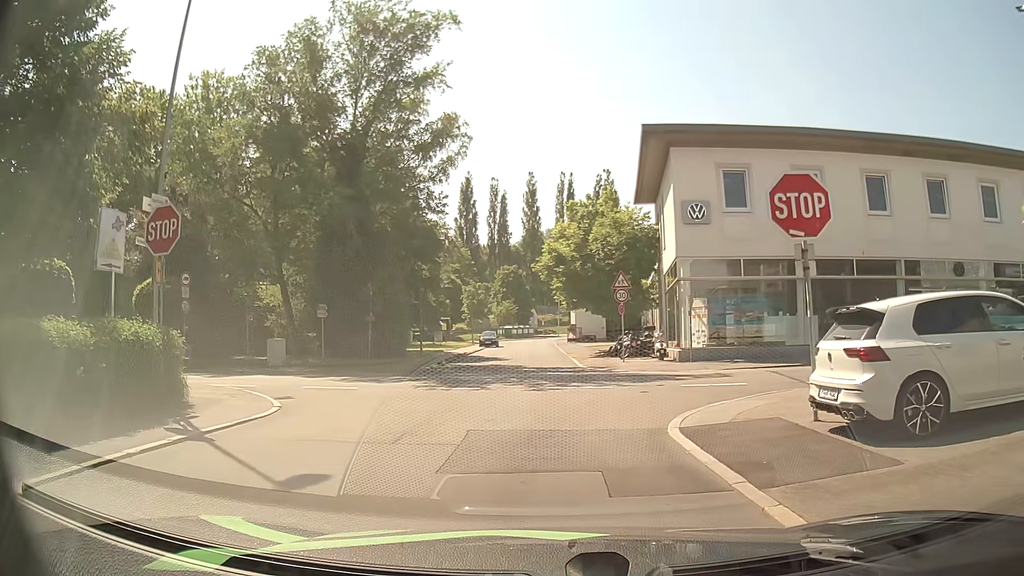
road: residential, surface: asphalt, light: Day
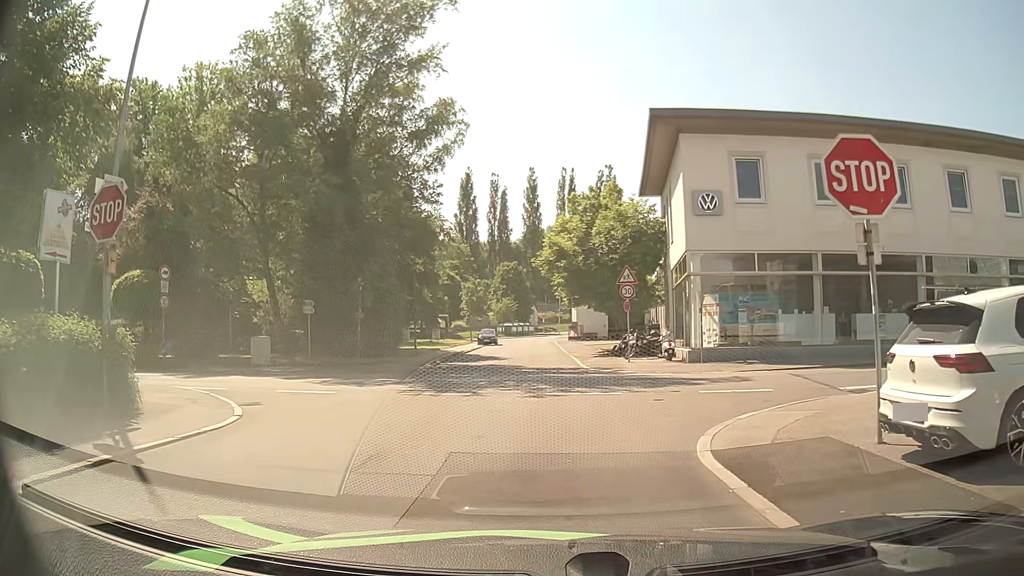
(0.0, +1.8) m; -1°
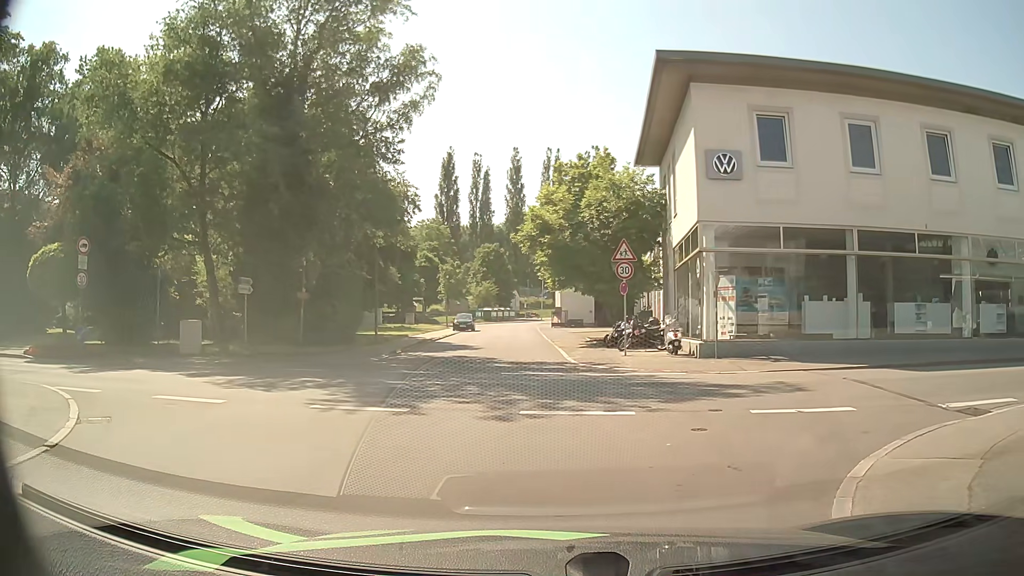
(+0.1, +4.6) m; +3°
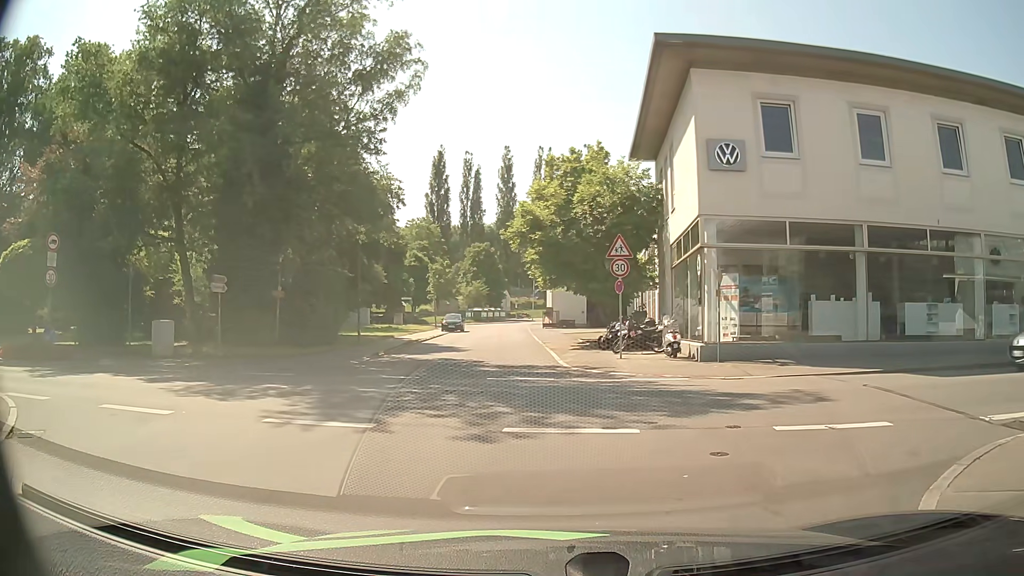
(0.0, +1.4) m; 0°
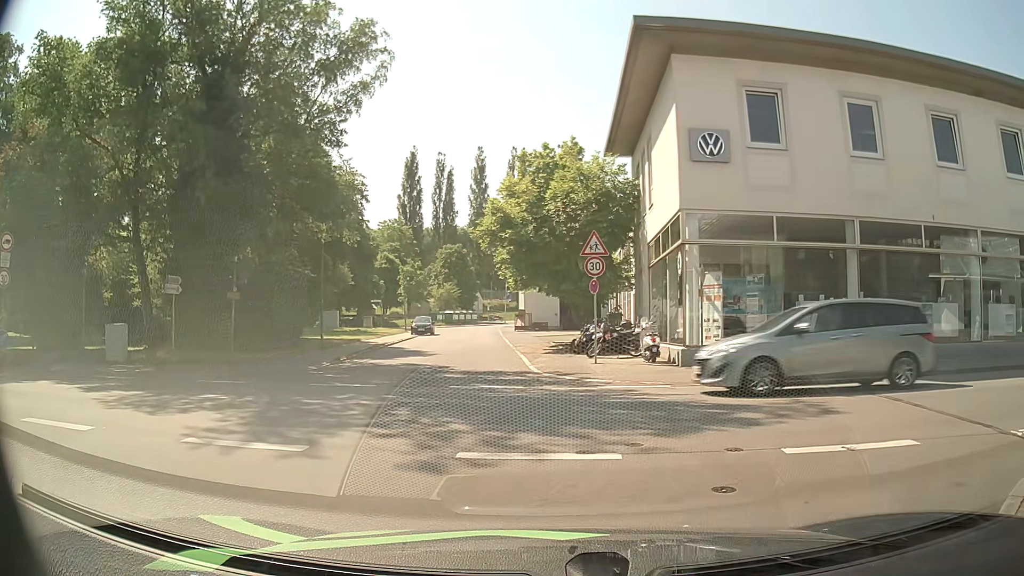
(0.0, +1.3) m; +1°
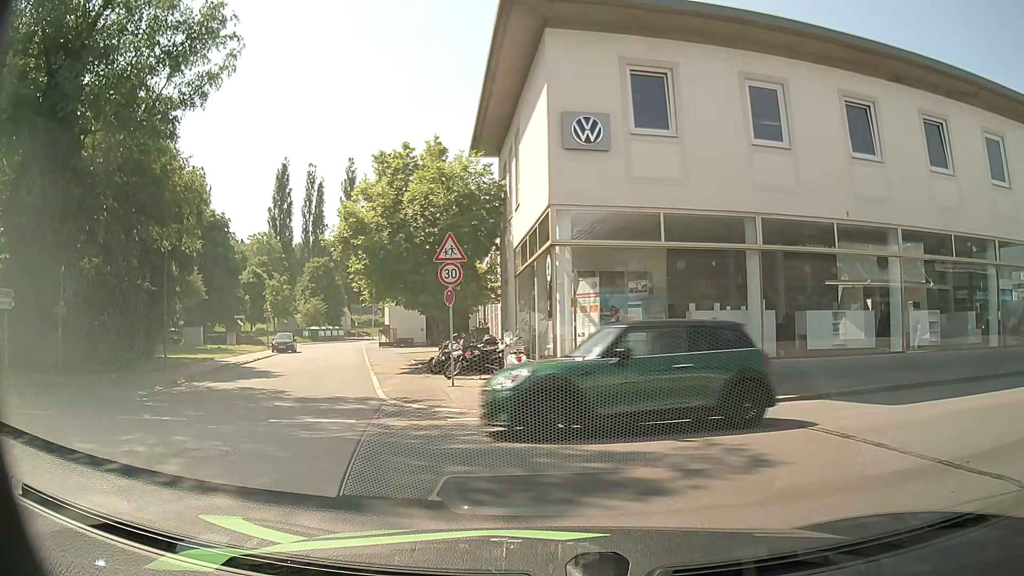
(+0.3, +2.6) m; +12°
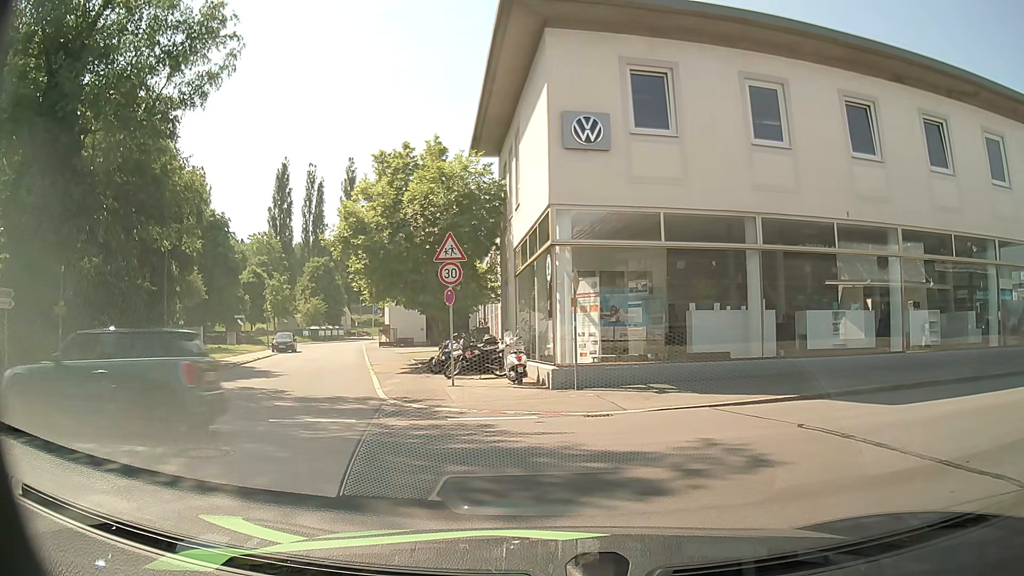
(0.0, 0.0) m; 0°
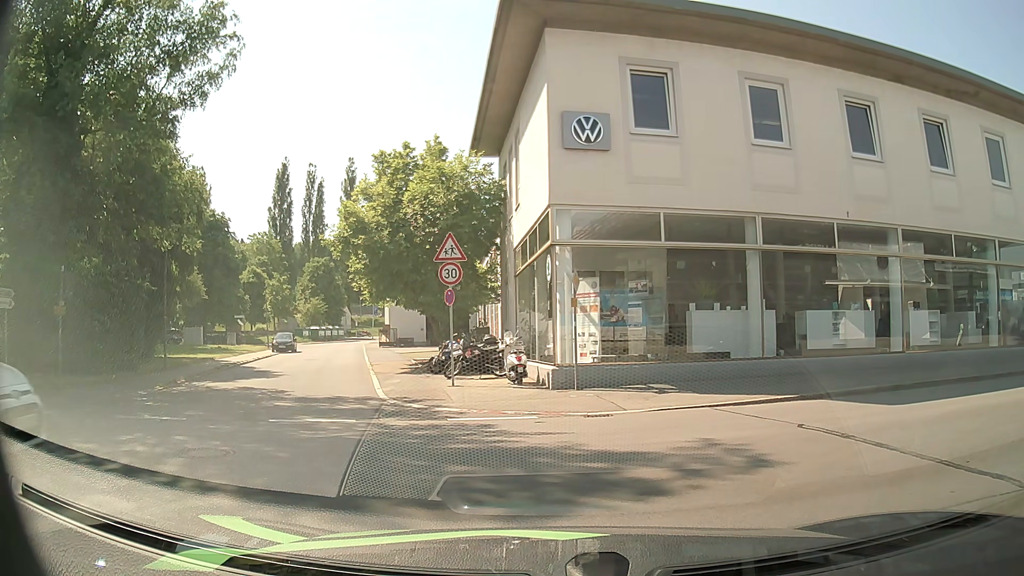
(0.0, 0.0) m; 0°
